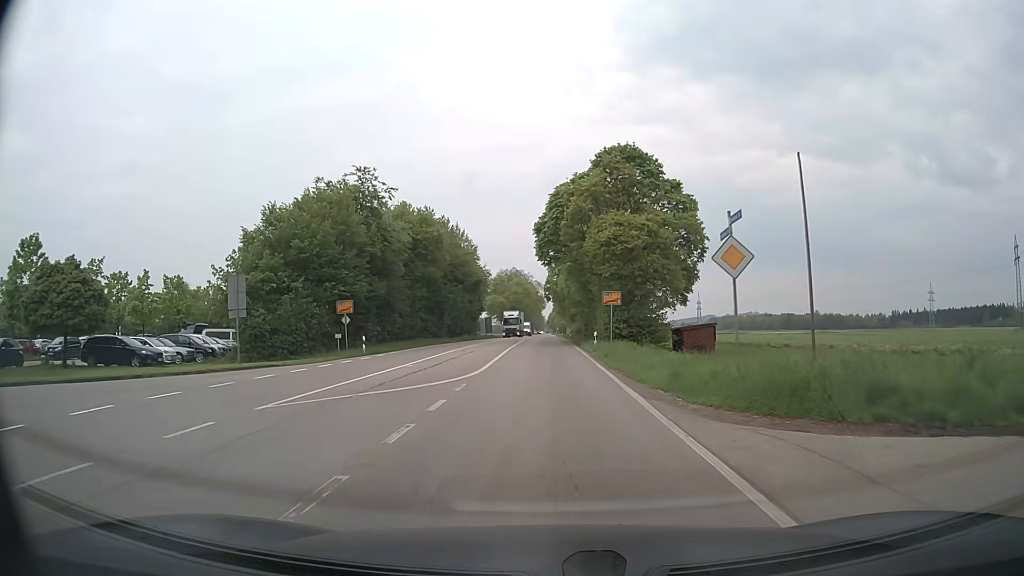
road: secondary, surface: asphalt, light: Day
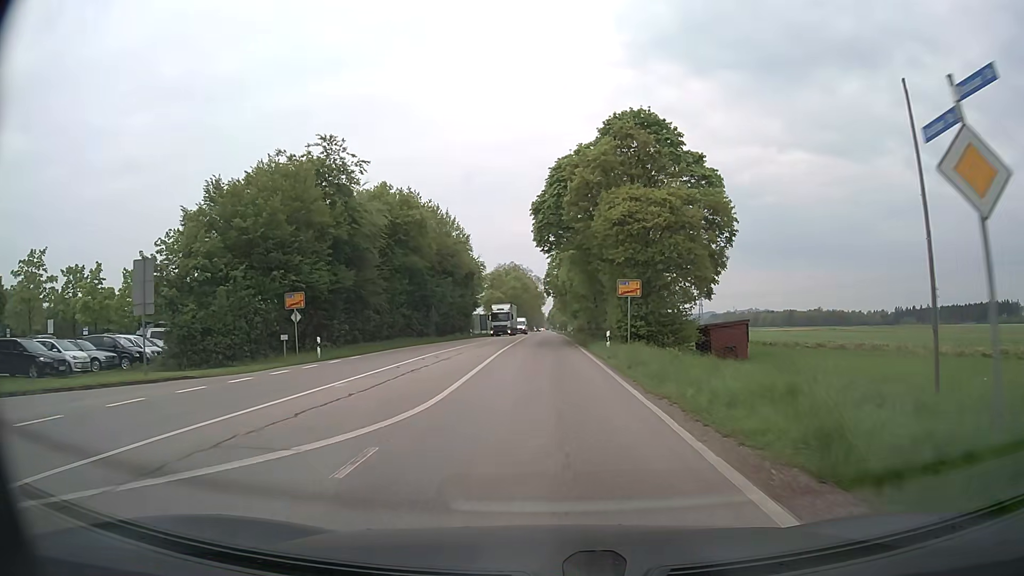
(0.0, +7.8) m; 0°
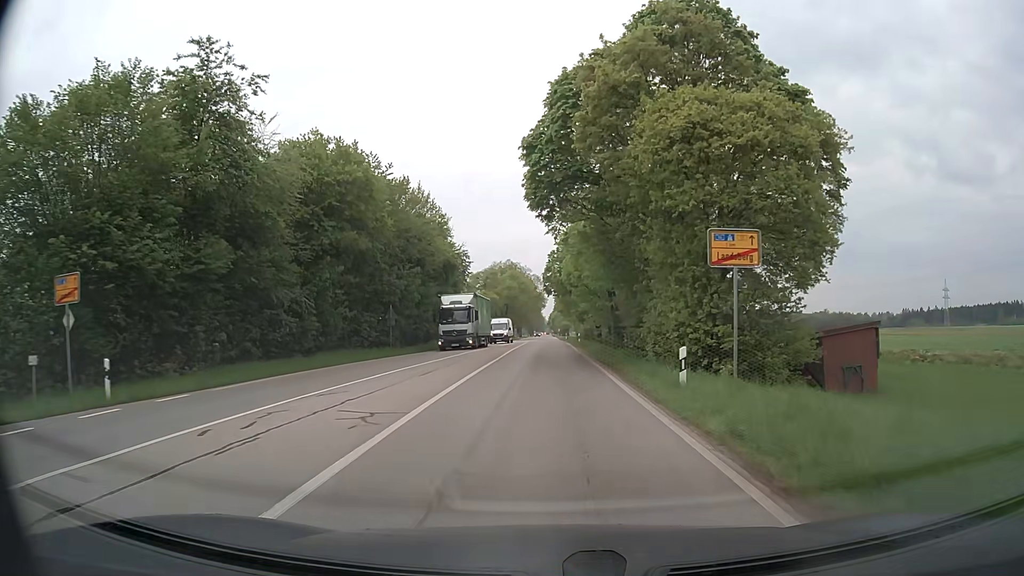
(0.0, +16.3) m; 0°
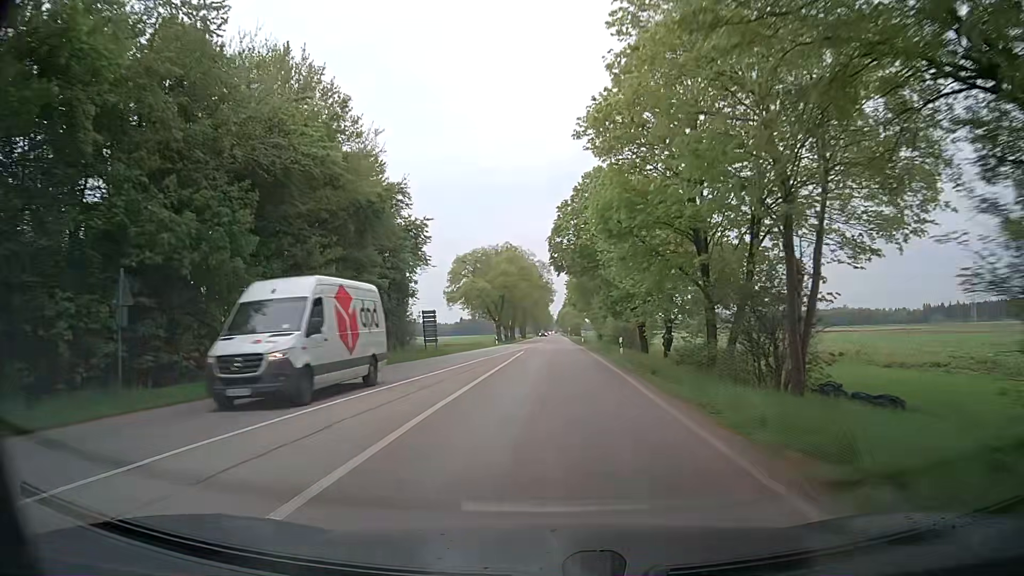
(-0.1, +30.2) m; -1°
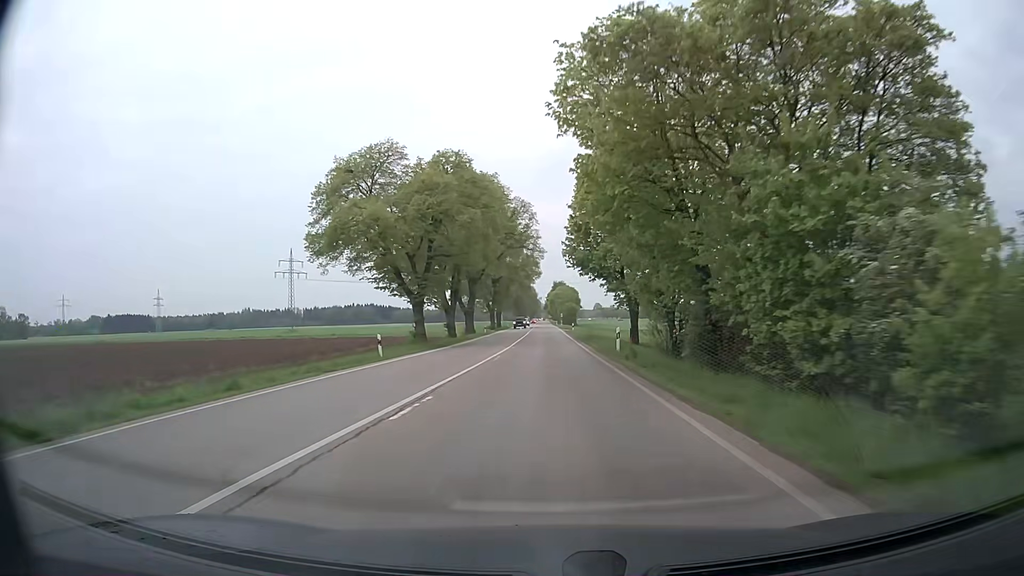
(+0.7, +50.3) m; +1°
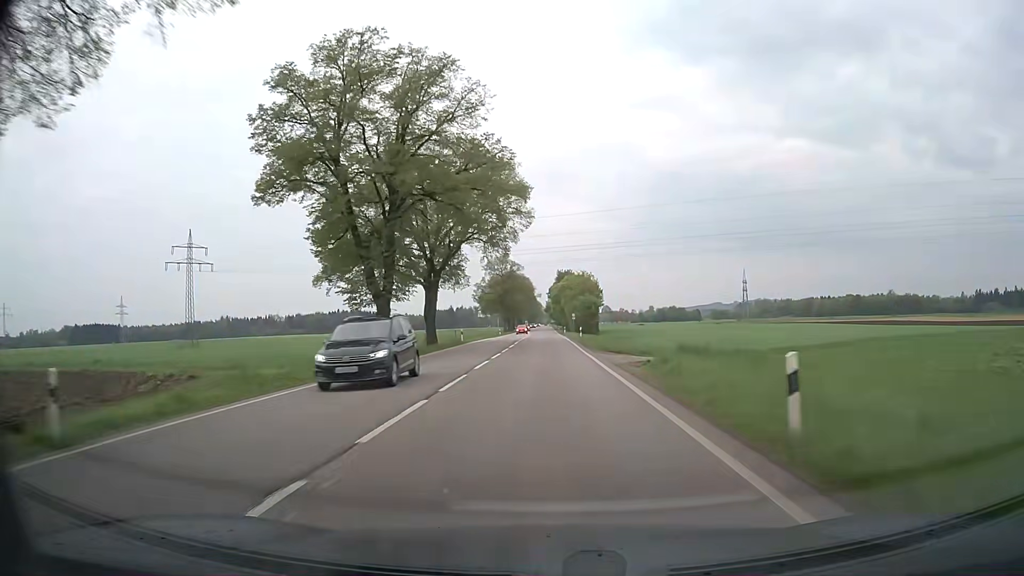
(-0.2, +67.8) m; 0°
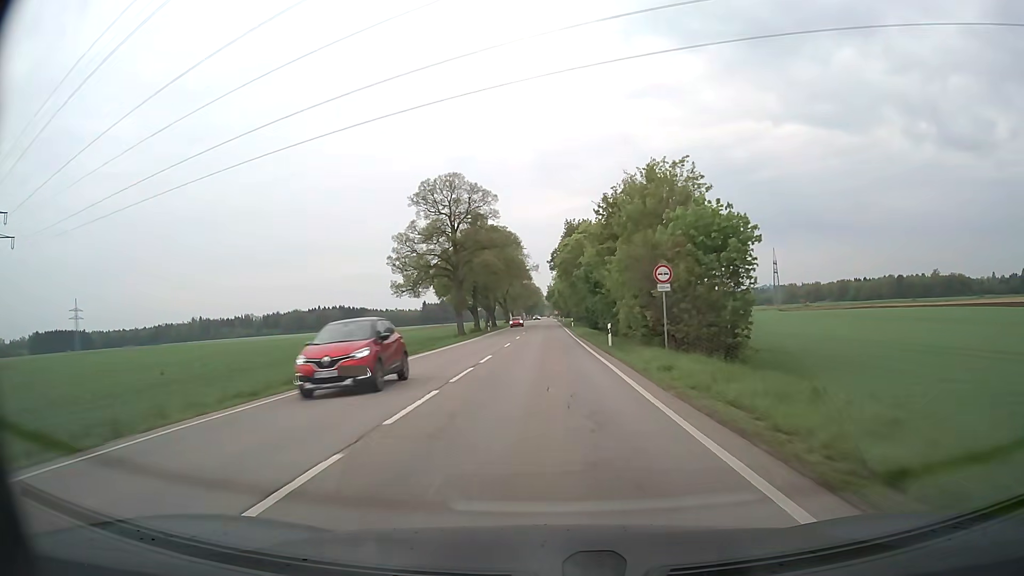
(-0.4, +71.7) m; 0°
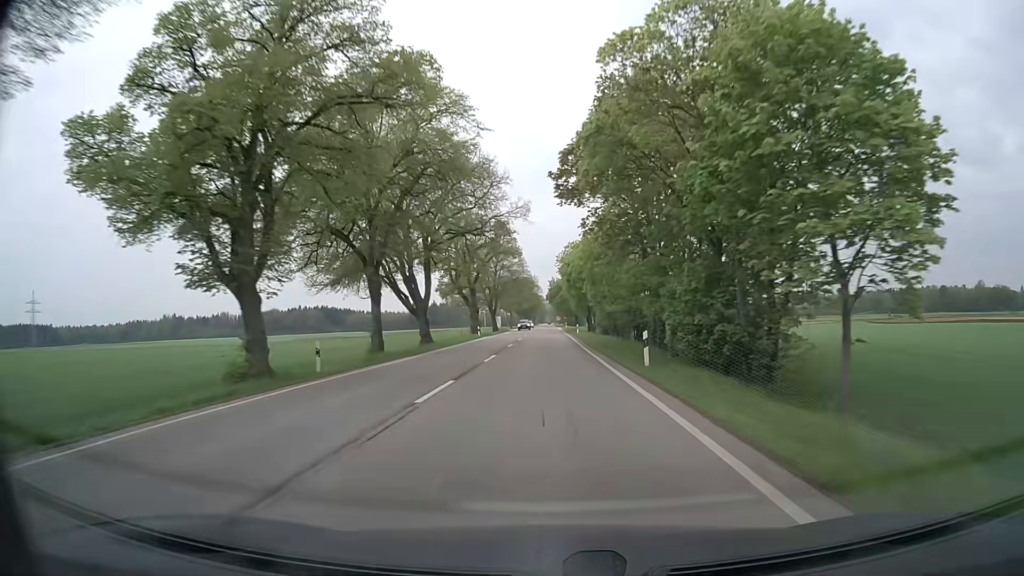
(-0.1, +58.6) m; 0°
(0, +10) (0, +20) (0, +30) (0, +40) (0, +50) (0, +60) (0, +70) (0, +80) (0, +90) (0, +100) m
